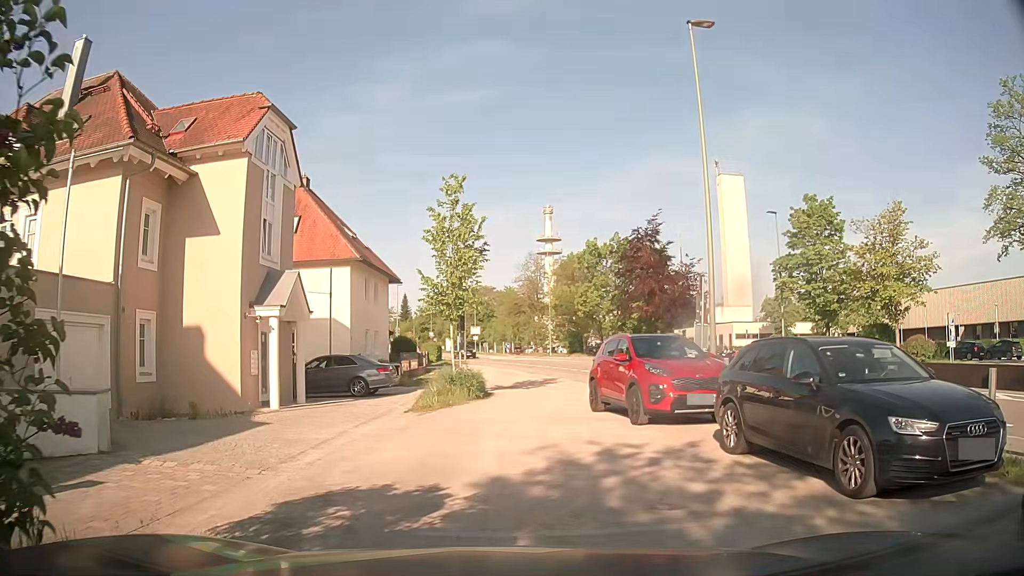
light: Day
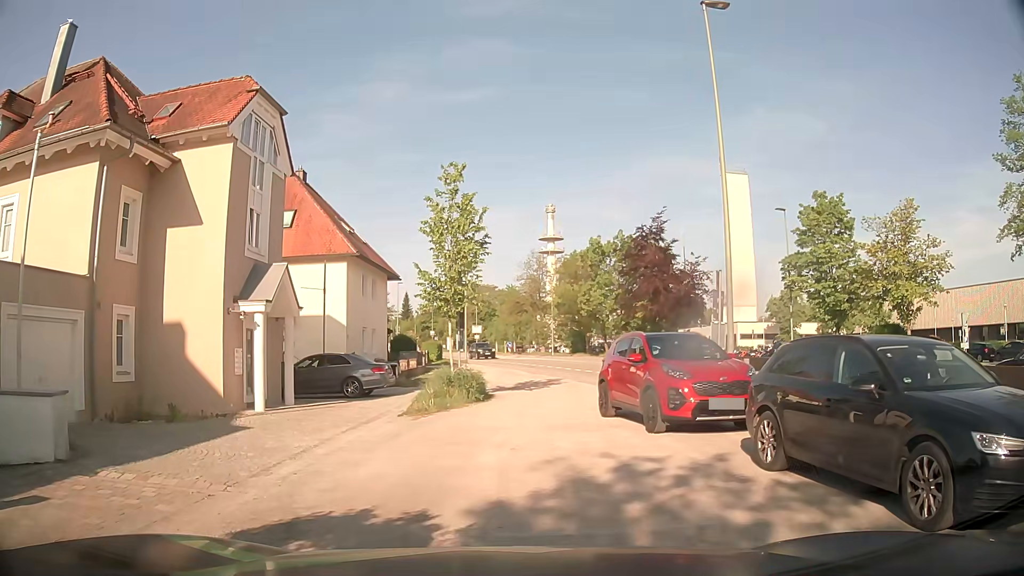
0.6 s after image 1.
(+0.1, +1.2) m; +1°
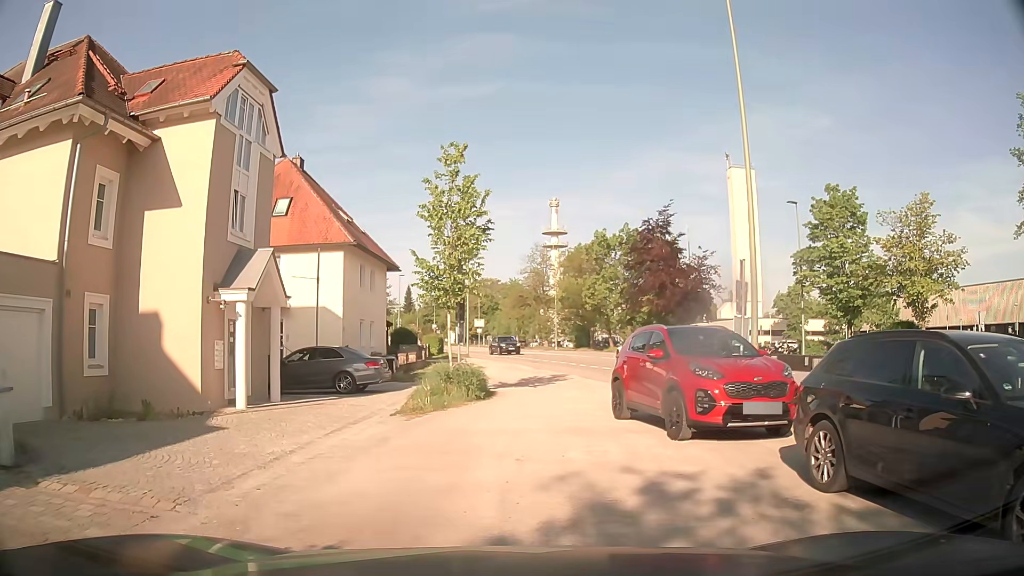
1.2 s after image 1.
(0.0, +1.4) m; +1°
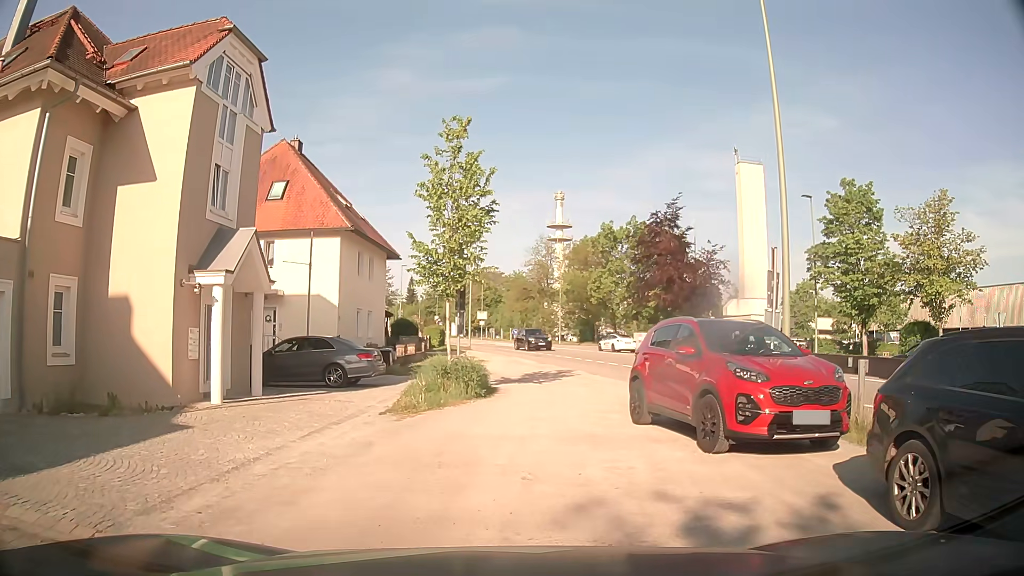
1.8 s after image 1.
(0.0, +1.5) m; 0°
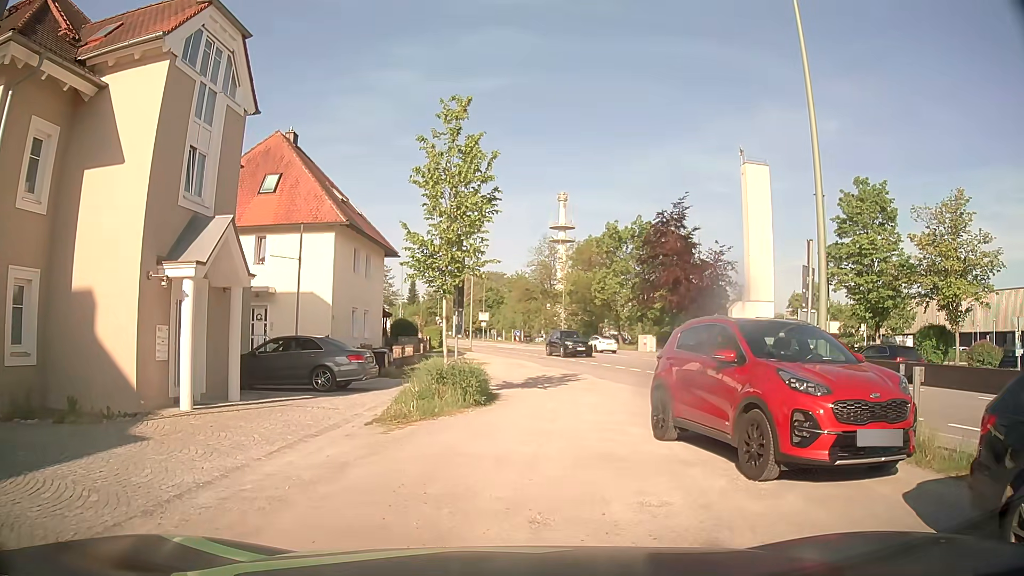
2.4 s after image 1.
(0.0, +1.5) m; -2°
